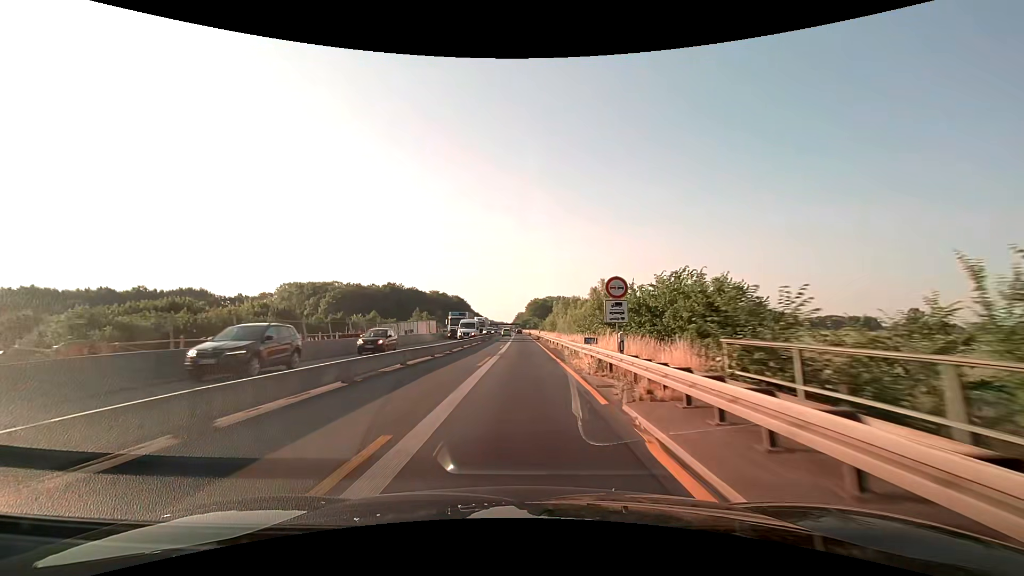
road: motorway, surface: asphalt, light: Day
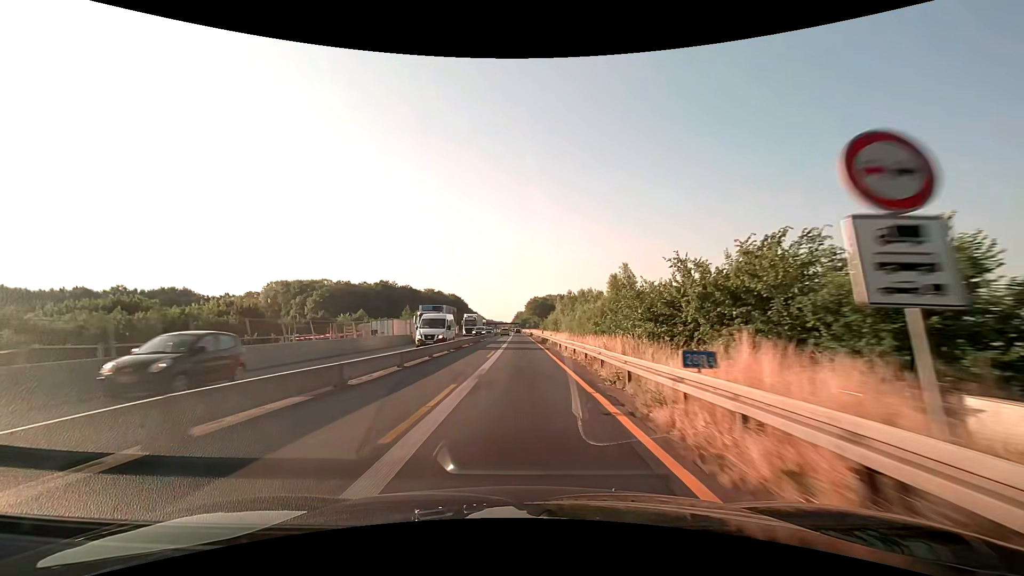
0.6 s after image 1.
(0.0, +12.5) m; 0°
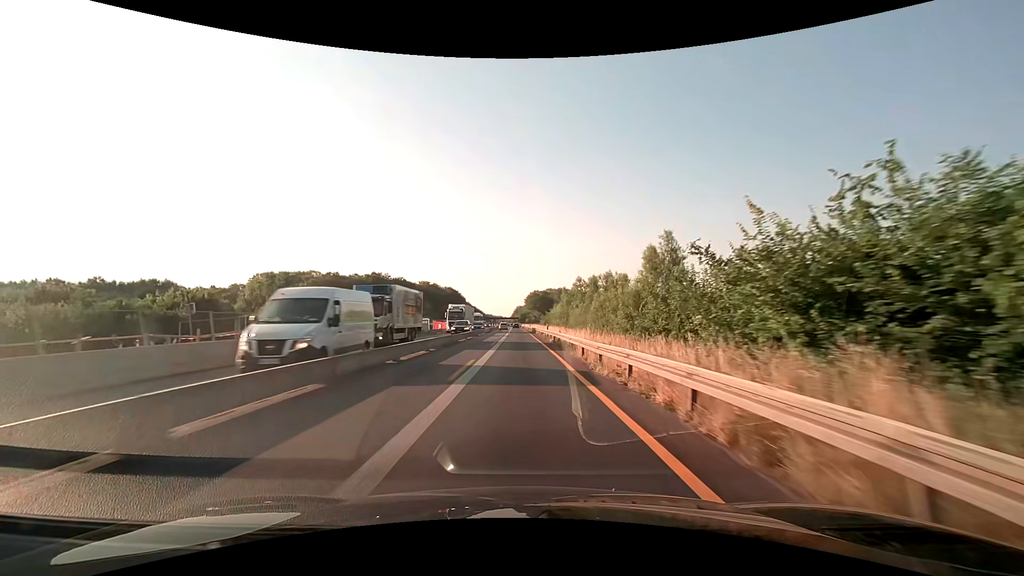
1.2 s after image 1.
(0.0, +12.5) m; 0°
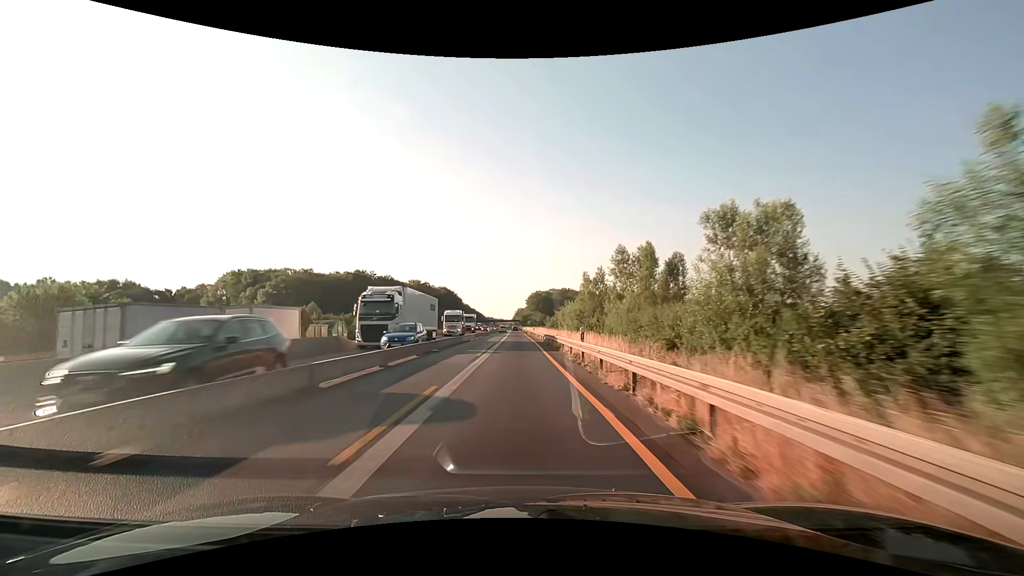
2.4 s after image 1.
(+0.1, +25.1) m; 0°
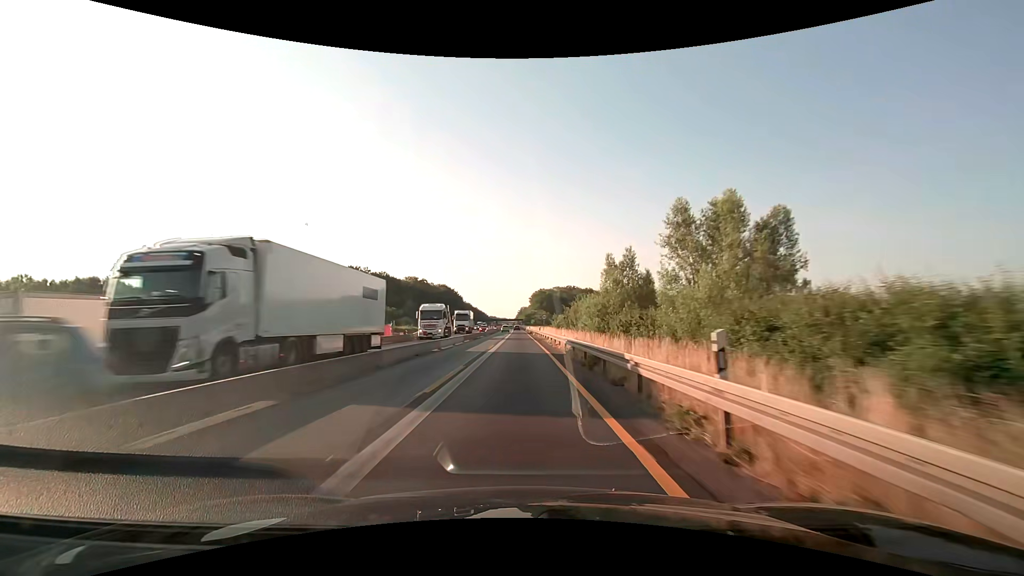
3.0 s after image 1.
(-0.1, +12.5) m; 0°
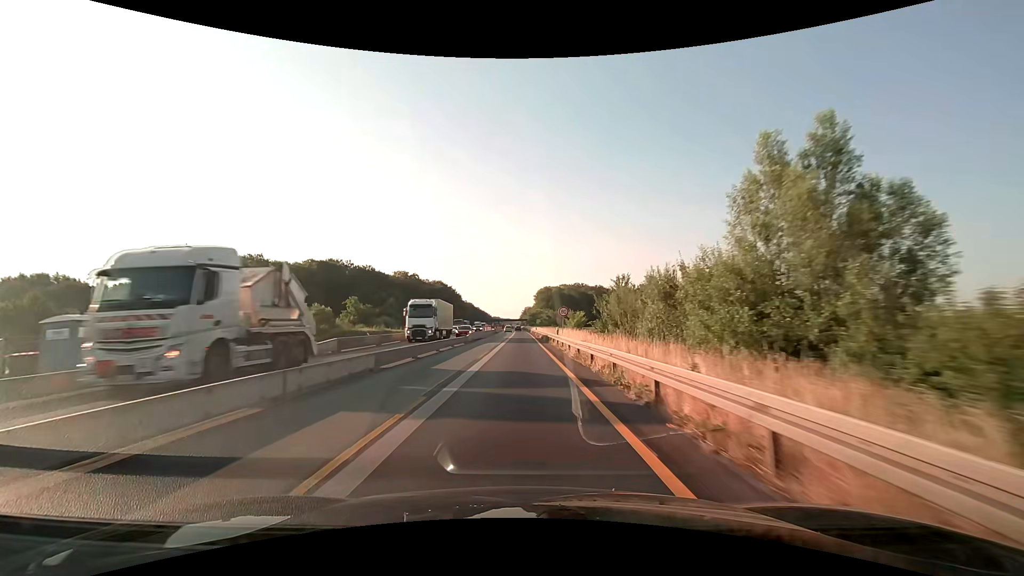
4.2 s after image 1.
(-0.1, +25.1) m; 0°
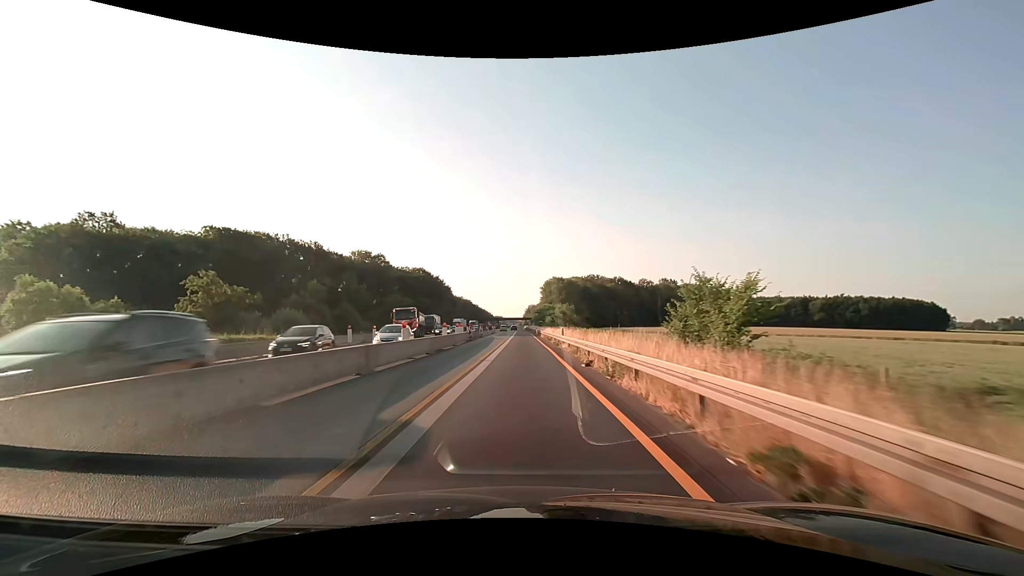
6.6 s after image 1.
(-0.3, +50.0) m; 0°
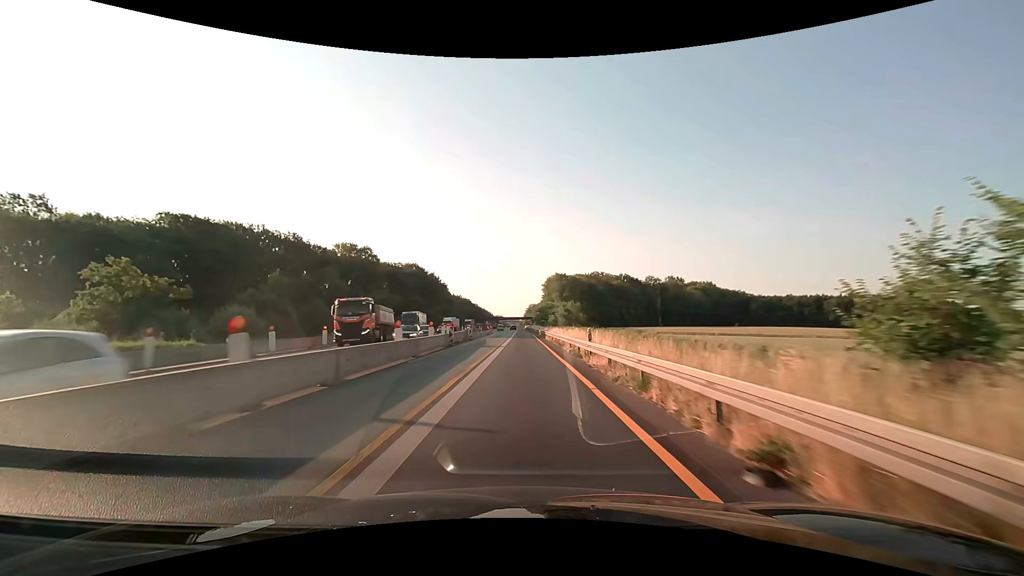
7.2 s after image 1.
(0.0, +12.5) m; 0°
(0, +10) (0, +20) (0, +30) (0, +40) (0, +50) (0, +60) (0, +70) (-1, +80) (-1, +90) (-1, +100) m
